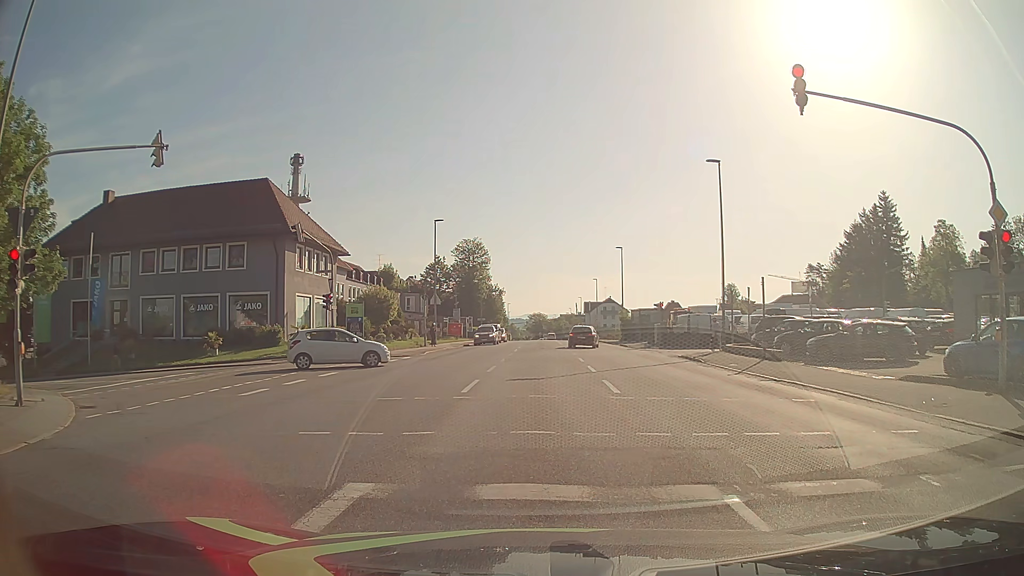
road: tertiary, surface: asphalt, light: Day
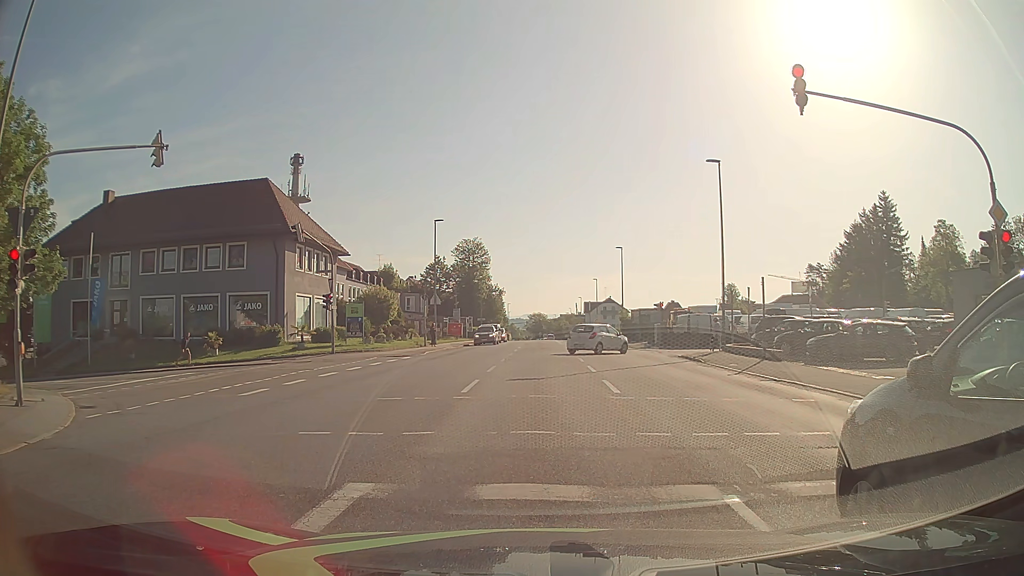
(0.0, 0.0) m; 0°
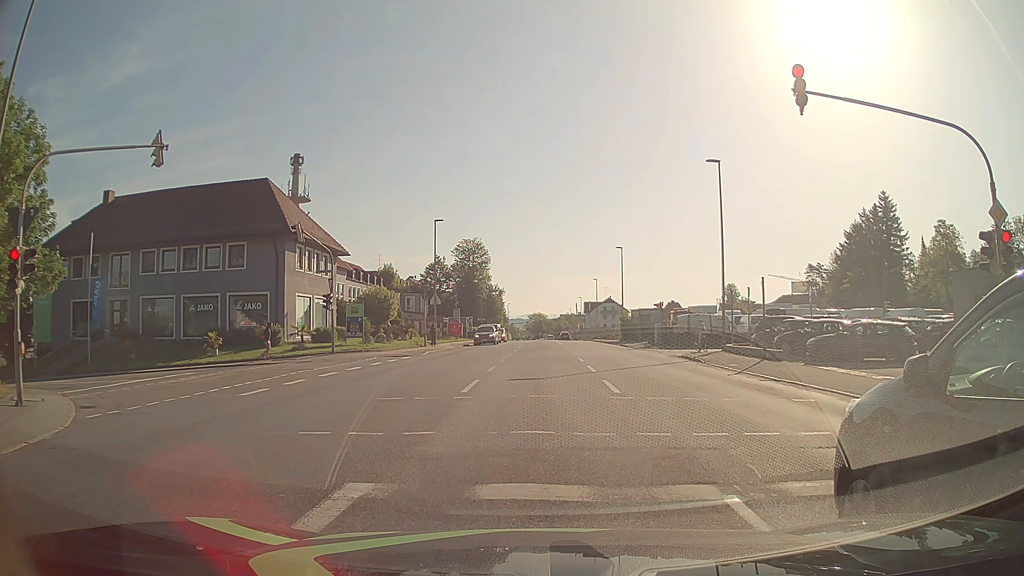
(0.0, 0.0) m; 0°
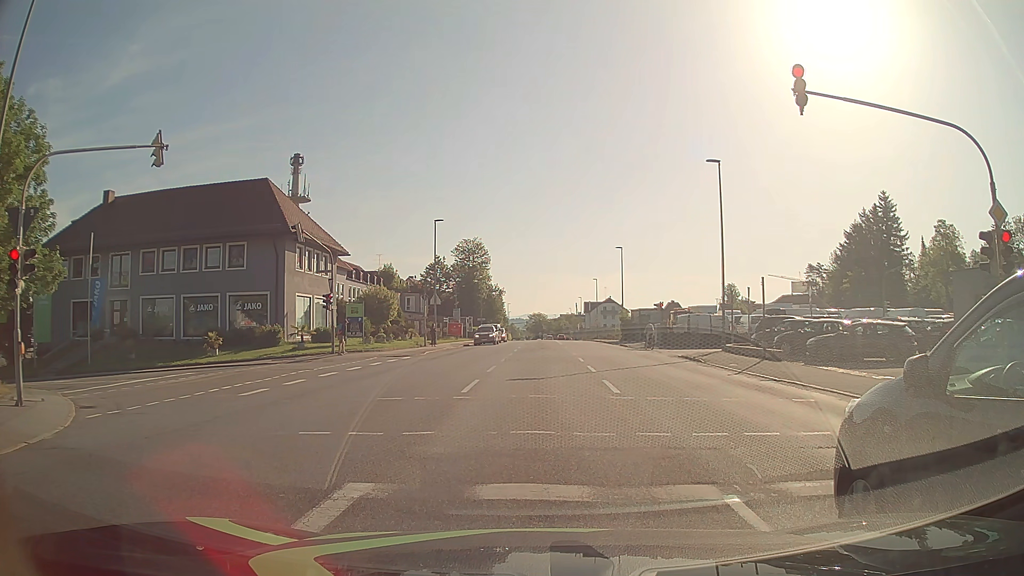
(0.0, 0.0) m; 0°
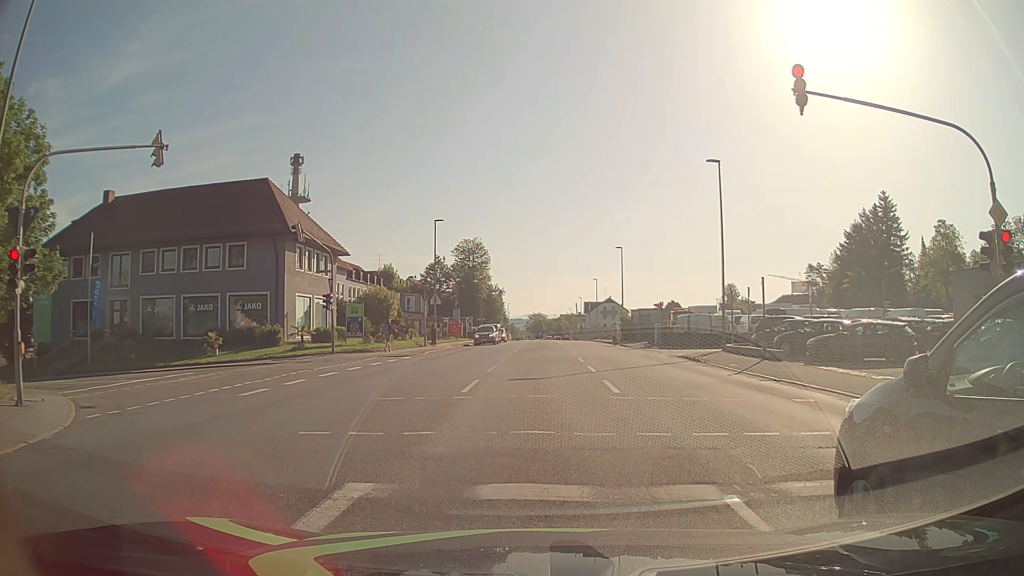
(0.0, 0.0) m; 0°
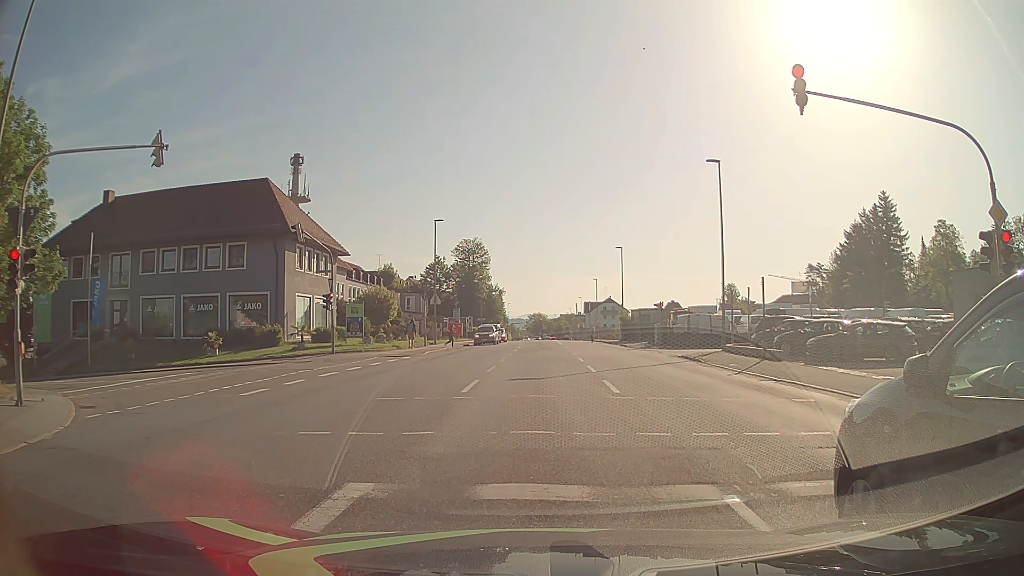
(0.0, 0.0) m; 0°
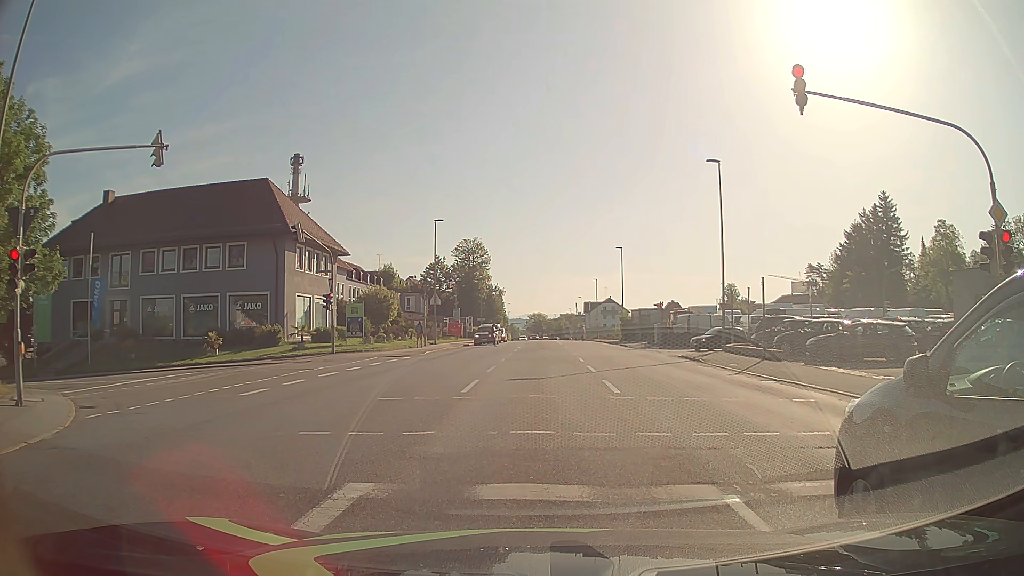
(0.0, 0.0) m; 0°
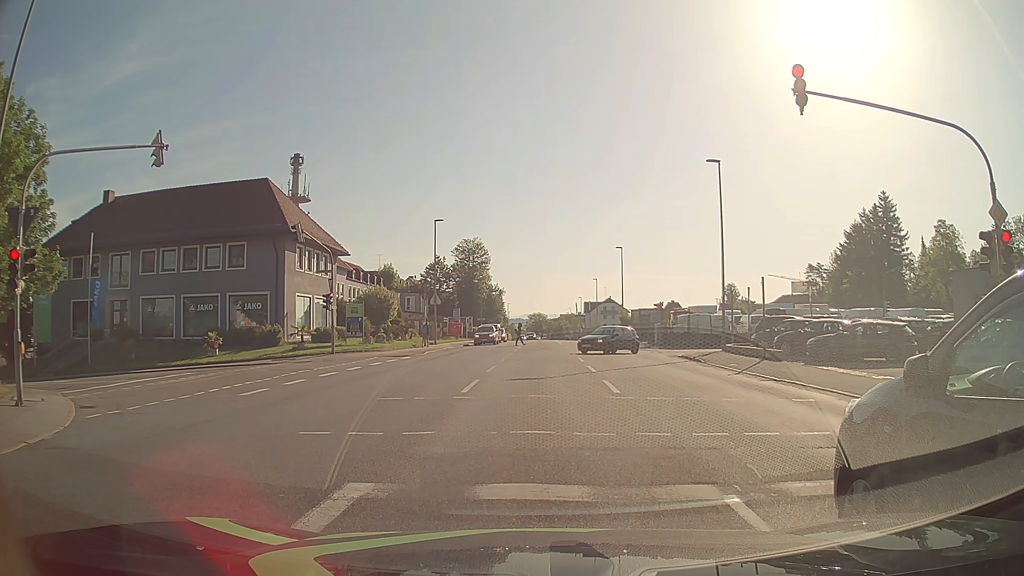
(0.0, 0.0) m; 0°
